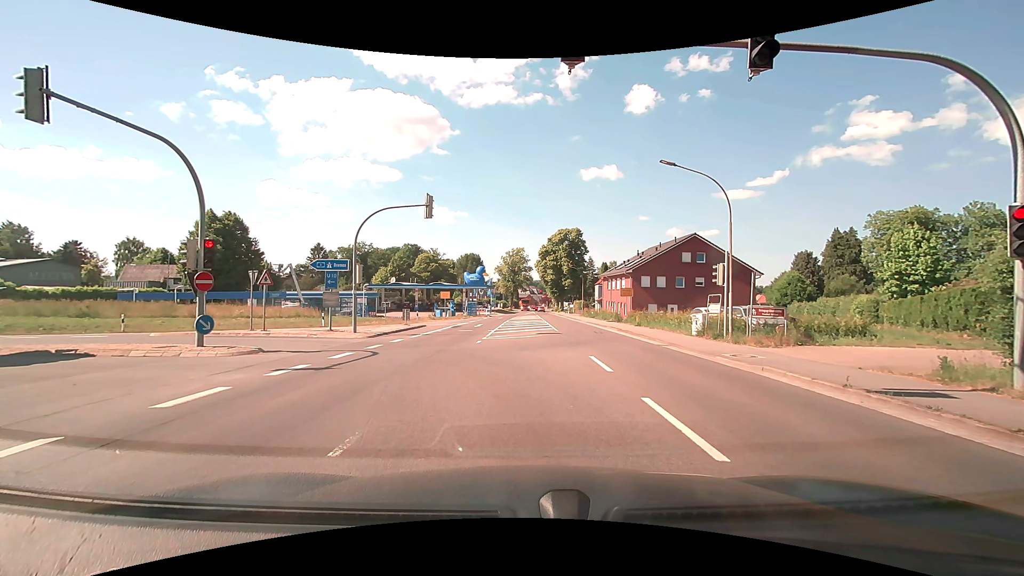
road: secondary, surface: asphalt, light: Day
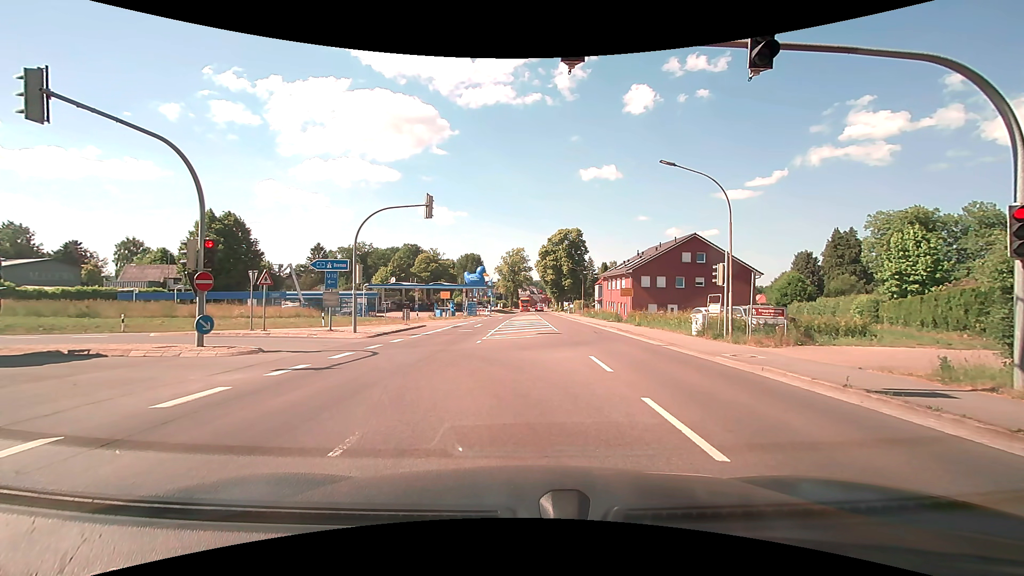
(0.0, 0.0) m; 0°
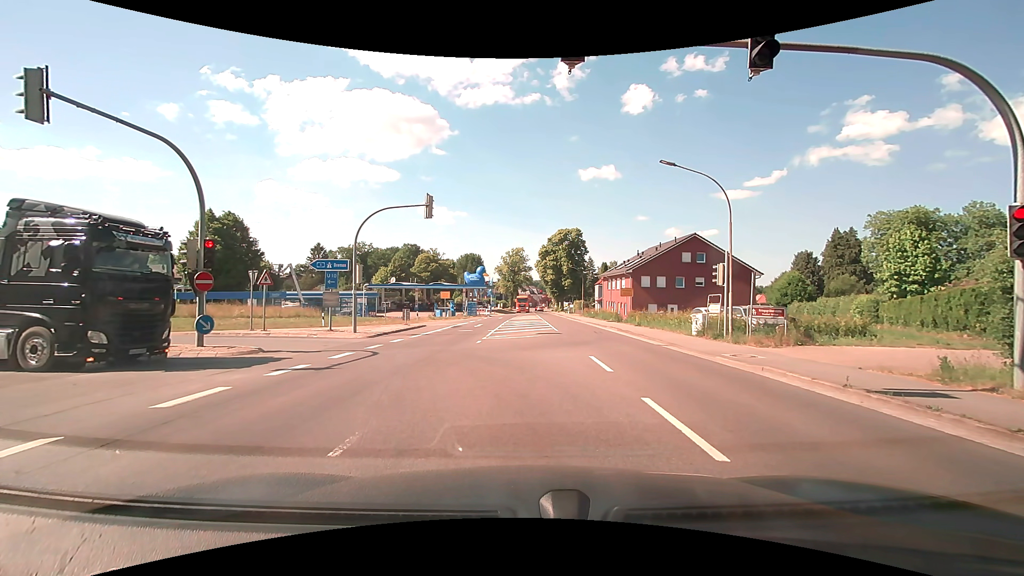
(0.0, 0.0) m; 0°
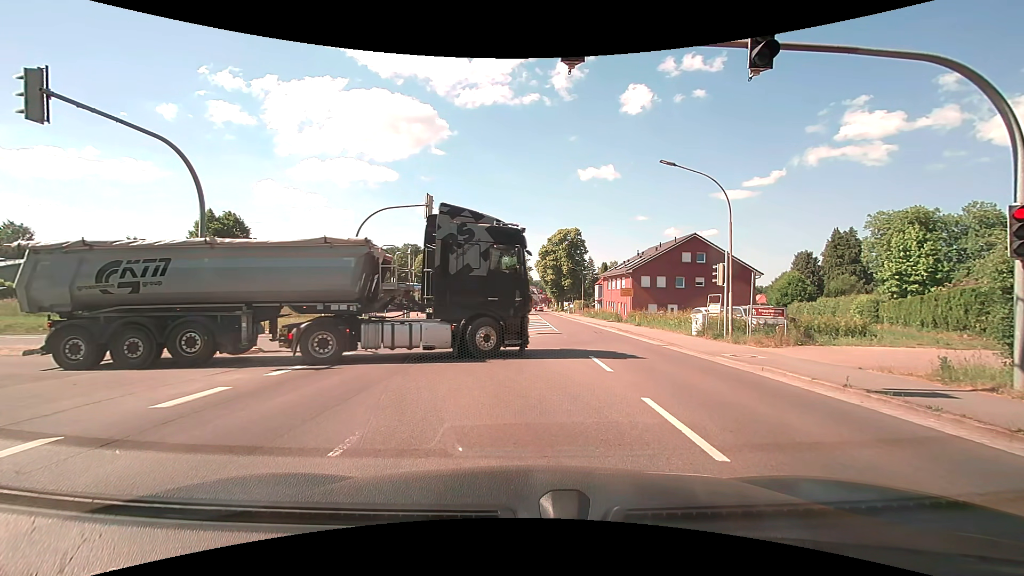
(0.0, 0.0) m; 0°
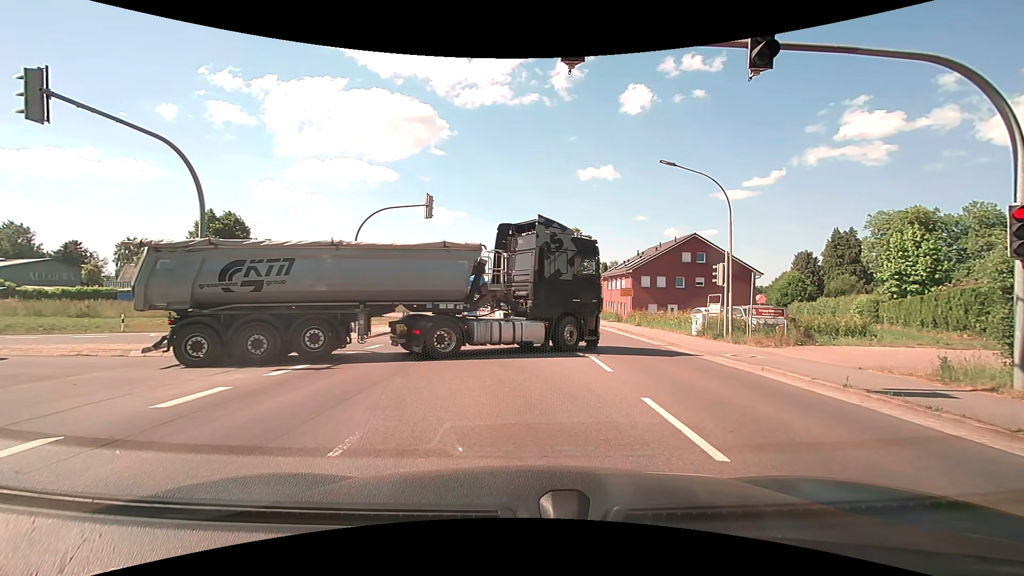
(0.0, 0.0) m; 0°
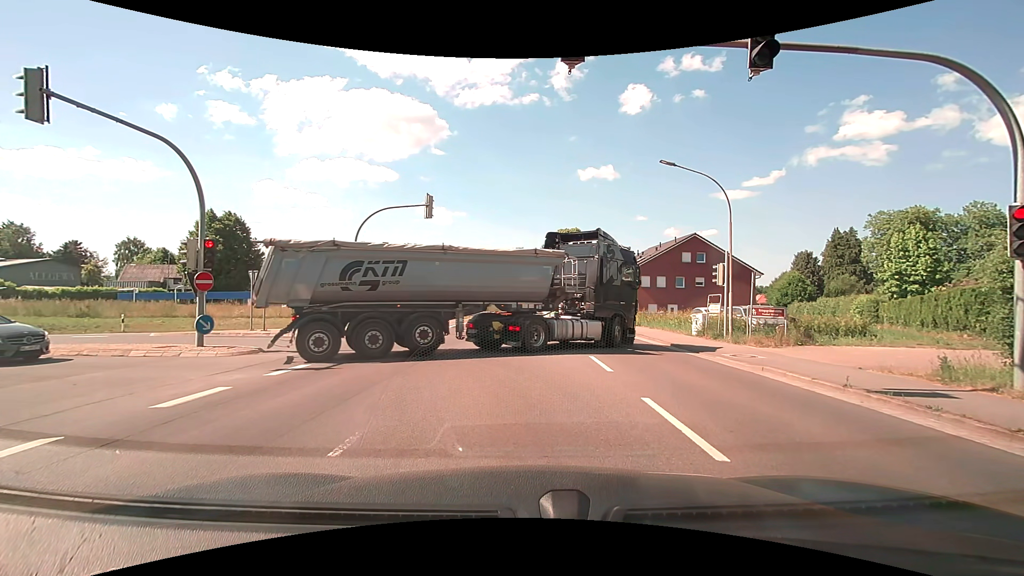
(0.0, 0.0) m; 0°
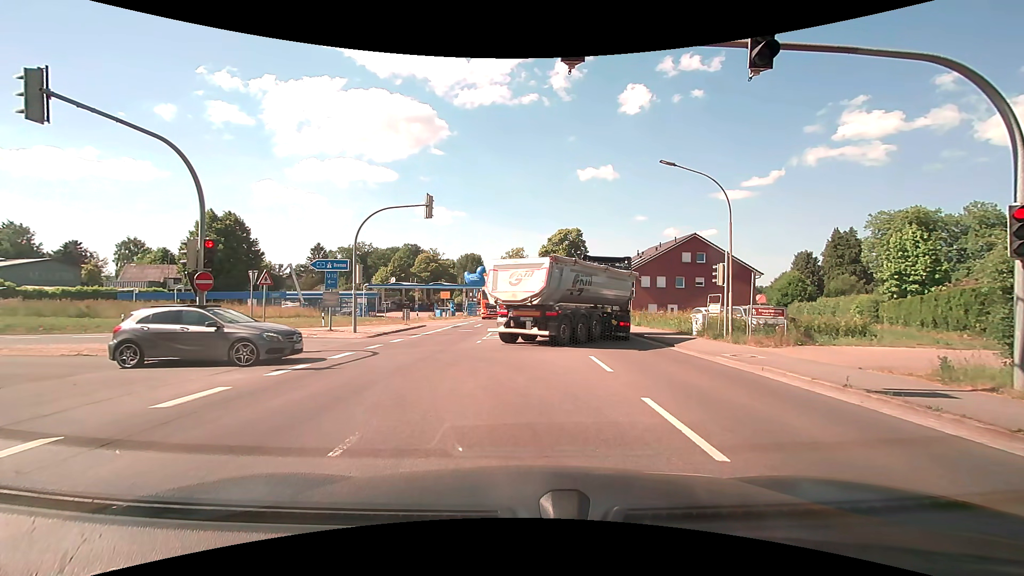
(0.0, 0.0) m; 0°
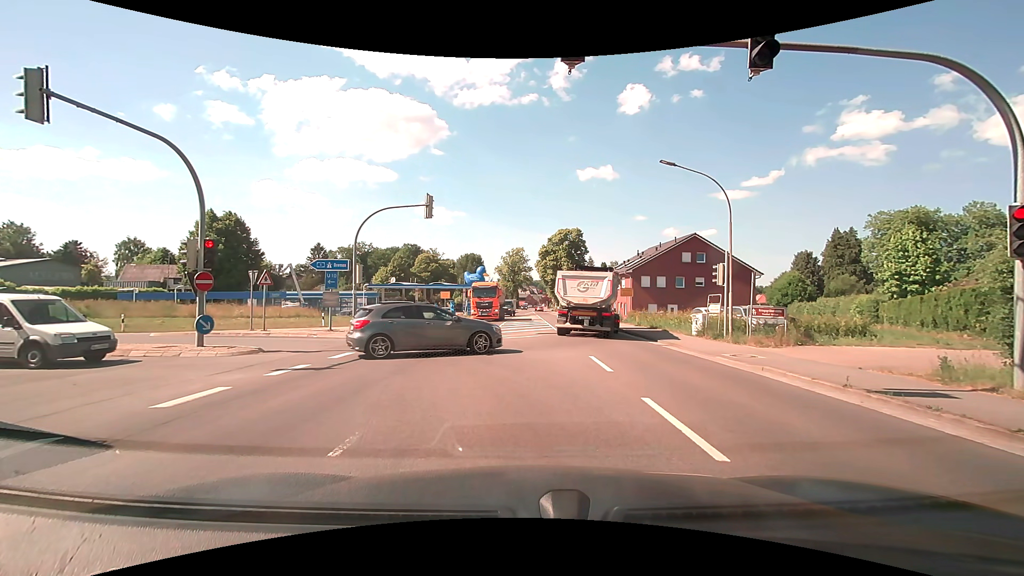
(0.0, 0.0) m; 0°
(-1, +10) (-5, +19) (-14, +22) (-24, +22) (-34, +21) (-44, +21) (-54, +20) (-64, +20) (-74, +20) (-84, +20) m
